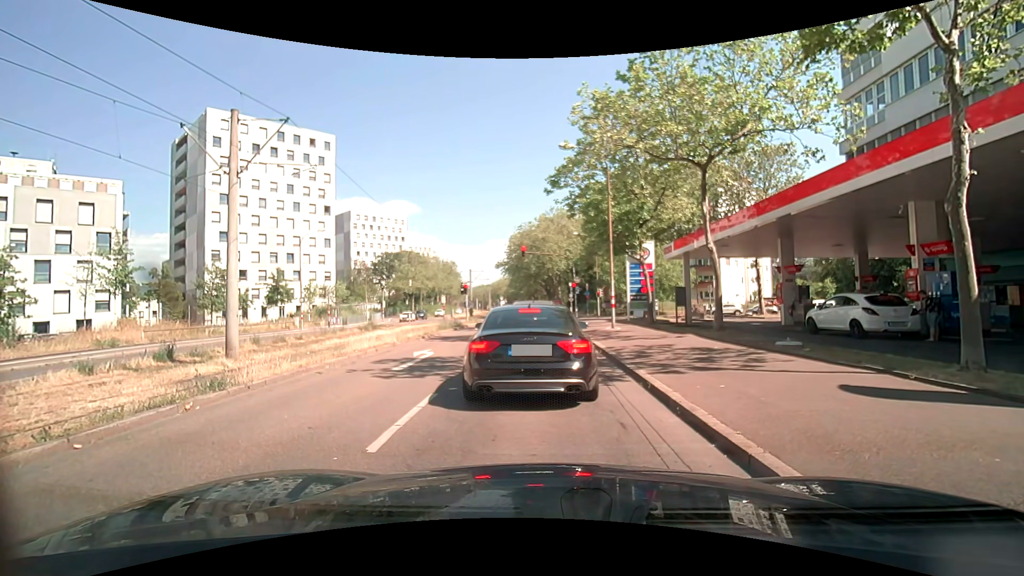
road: tertiary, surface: asphalt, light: Day
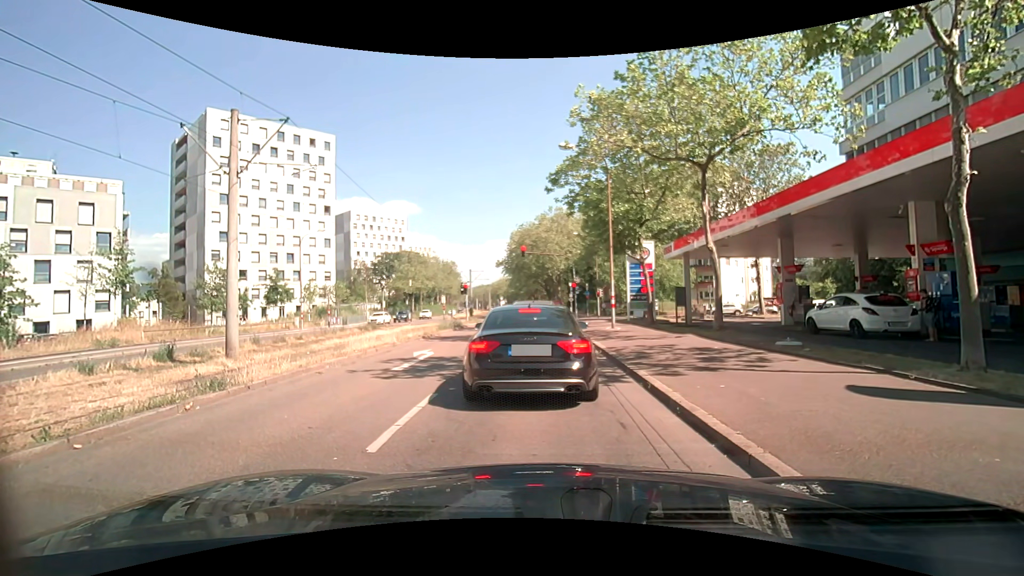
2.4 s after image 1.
(0.0, 0.0) m; 0°
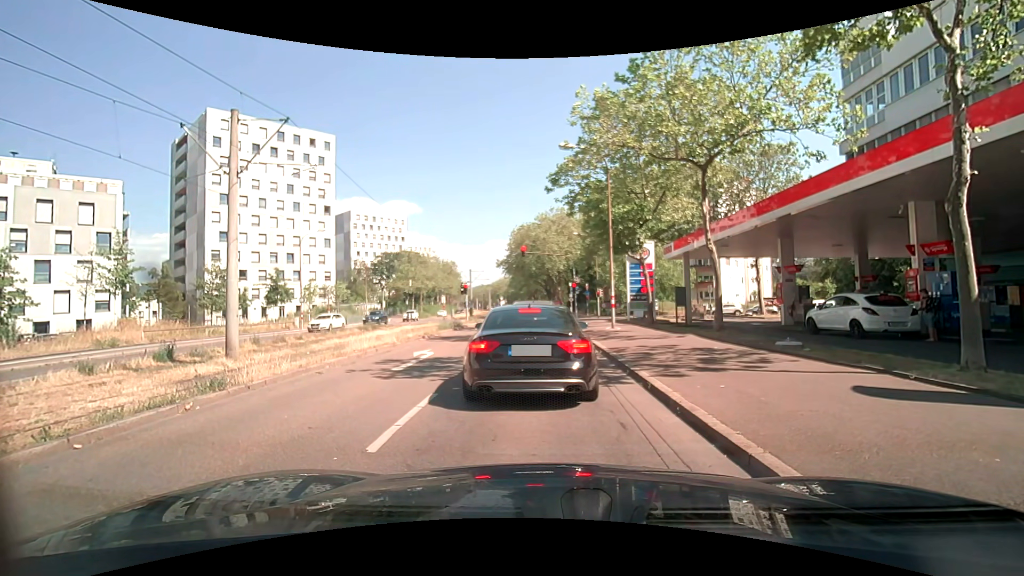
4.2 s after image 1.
(0.0, 0.0) m; 0°
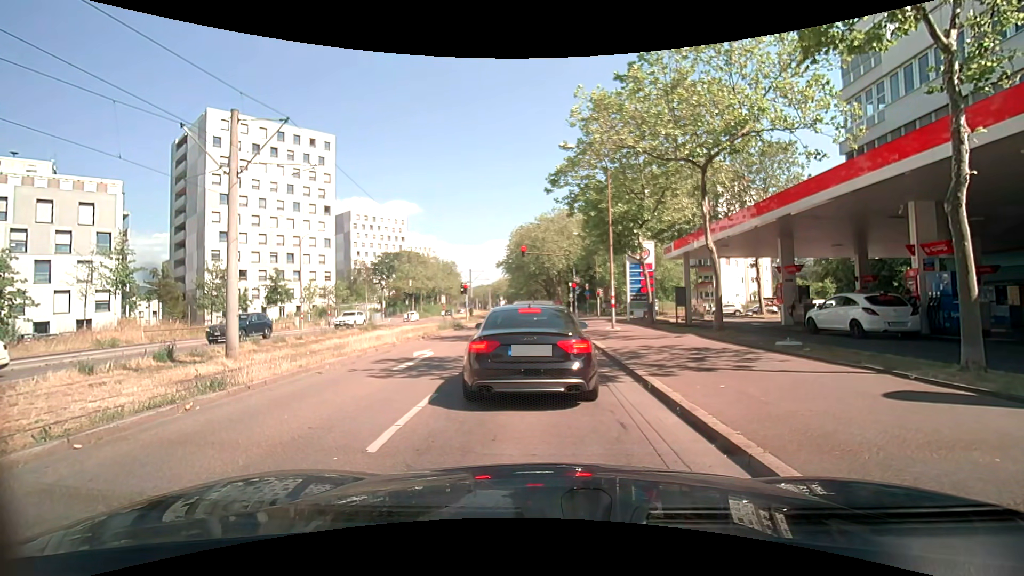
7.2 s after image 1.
(0.0, 0.0) m; 0°
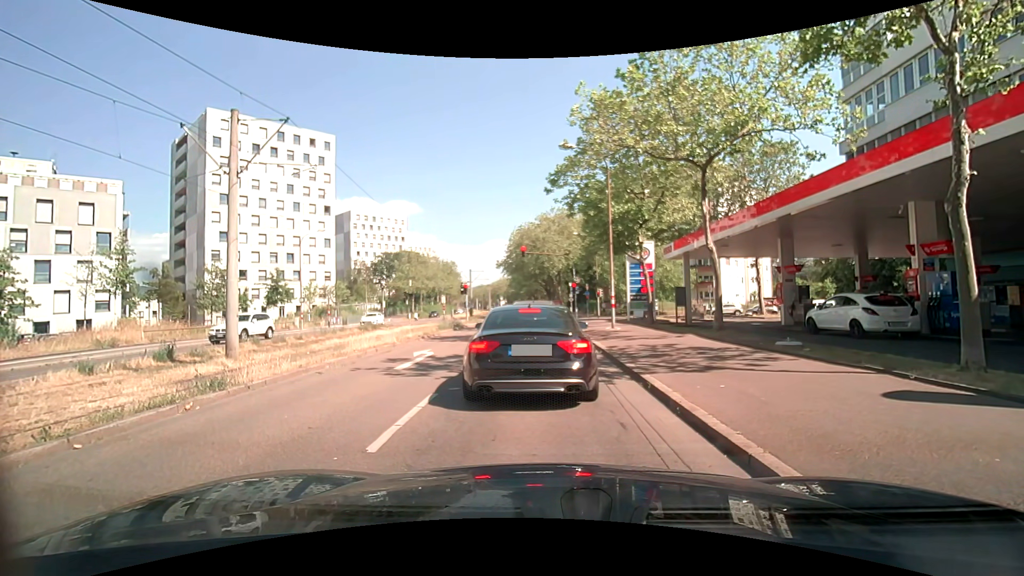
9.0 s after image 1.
(0.0, 0.0) m; 0°
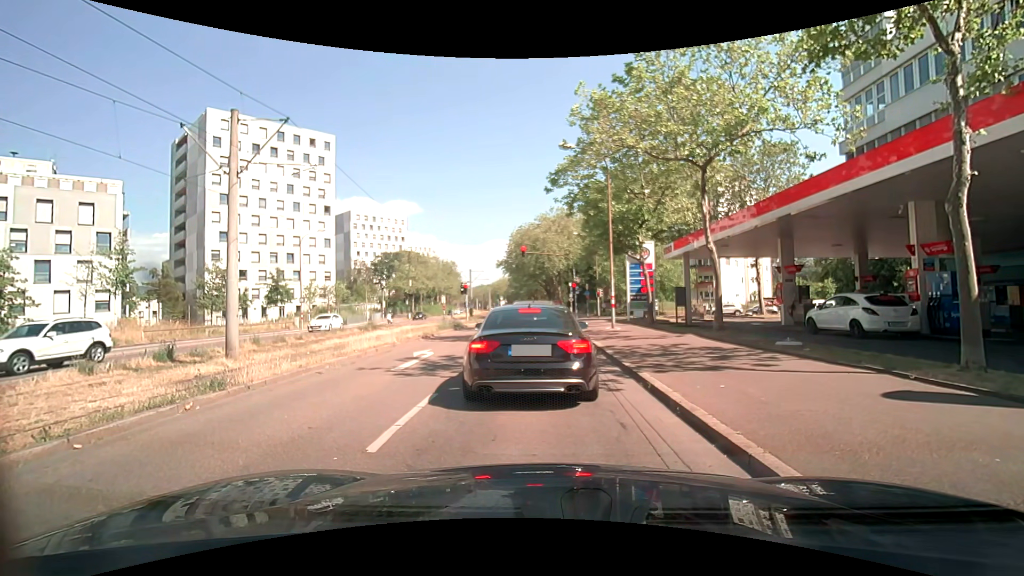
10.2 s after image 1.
(0.0, 0.0) m; 0°
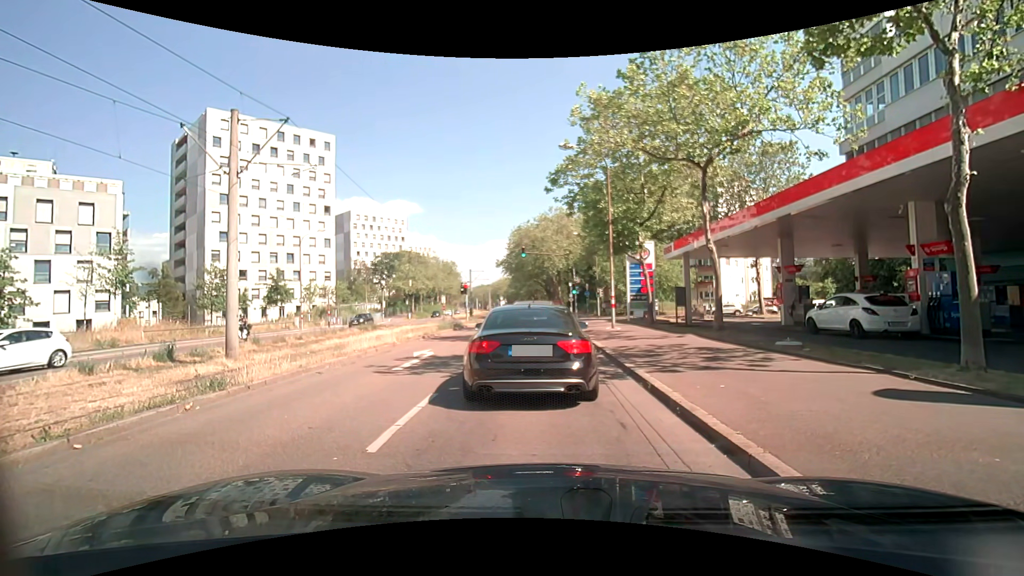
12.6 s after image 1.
(0.0, 0.0) m; 0°
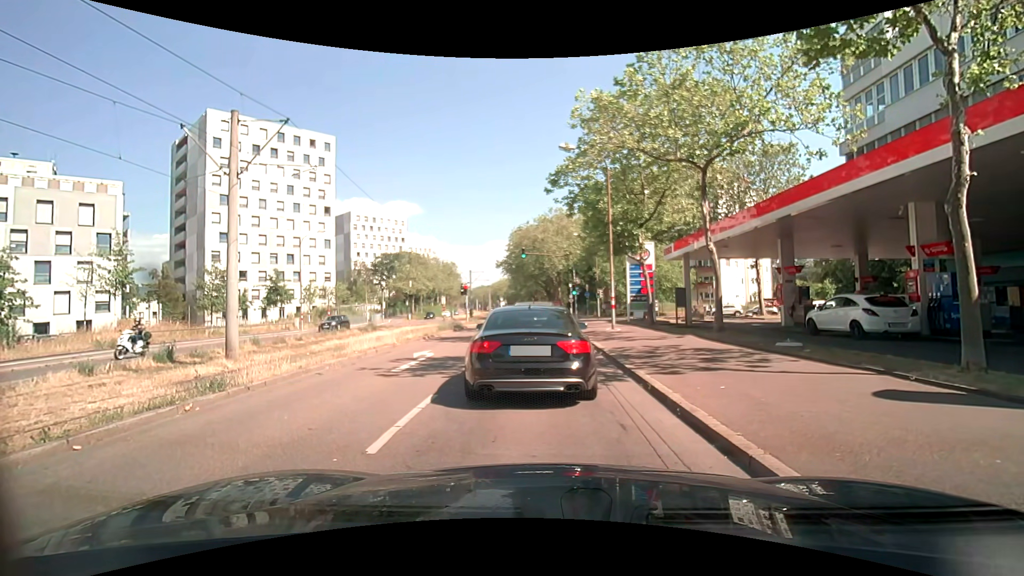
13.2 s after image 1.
(0.0, 0.0) m; 0°
